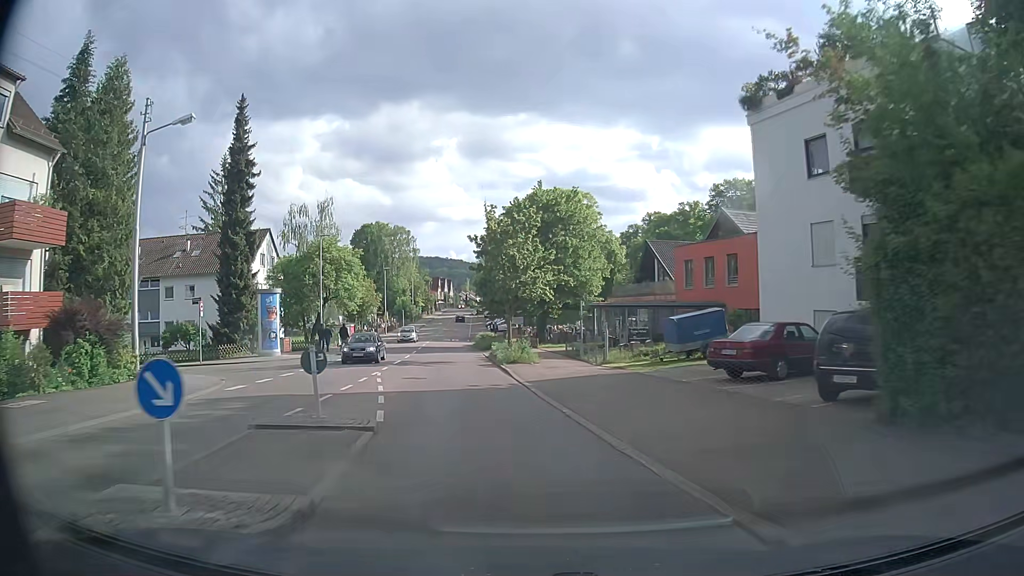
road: secondary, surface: asphalt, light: Day
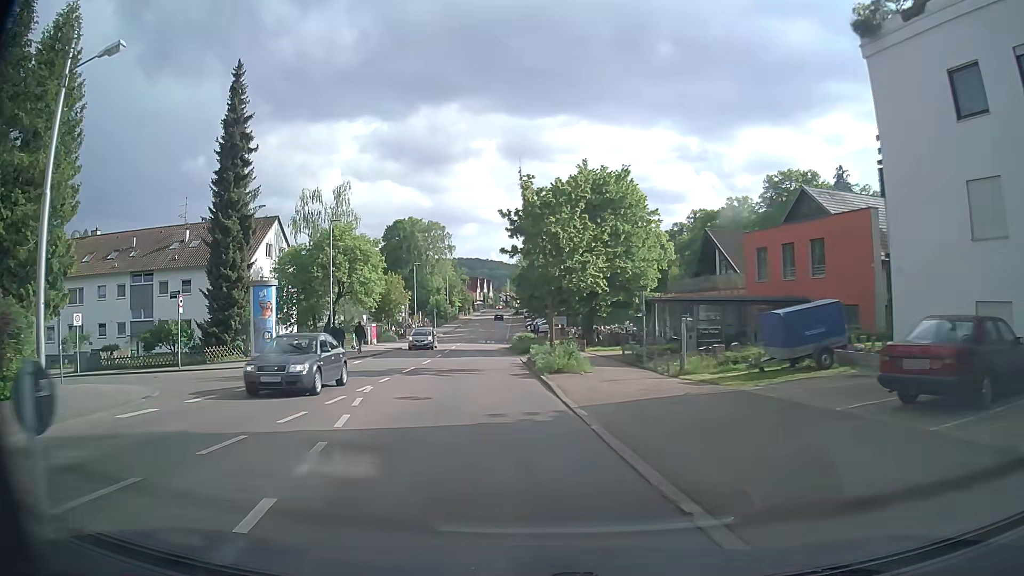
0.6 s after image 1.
(-0.2, +7.0) m; -4°
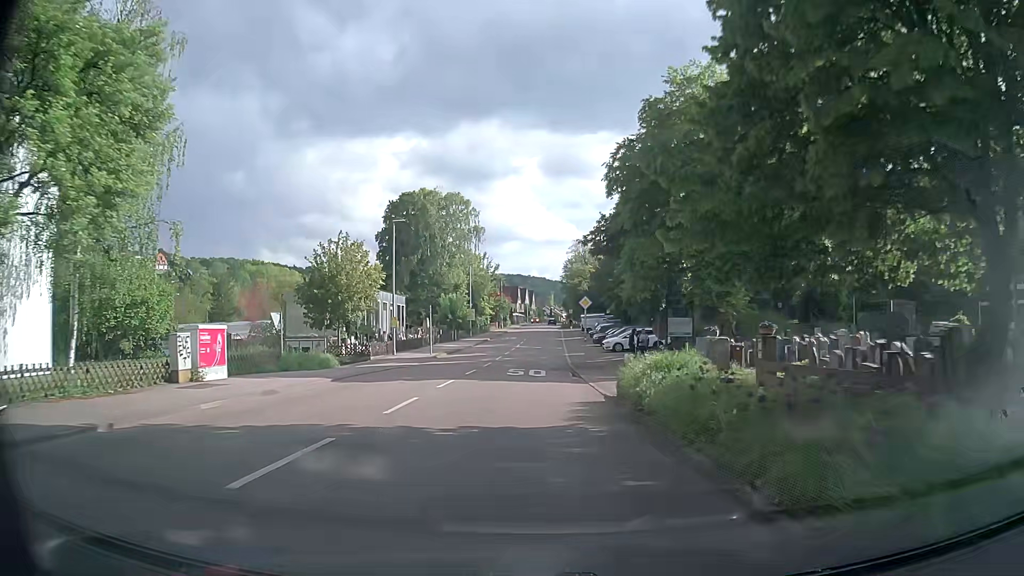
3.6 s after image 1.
(-2.2, +36.6) m; -3°
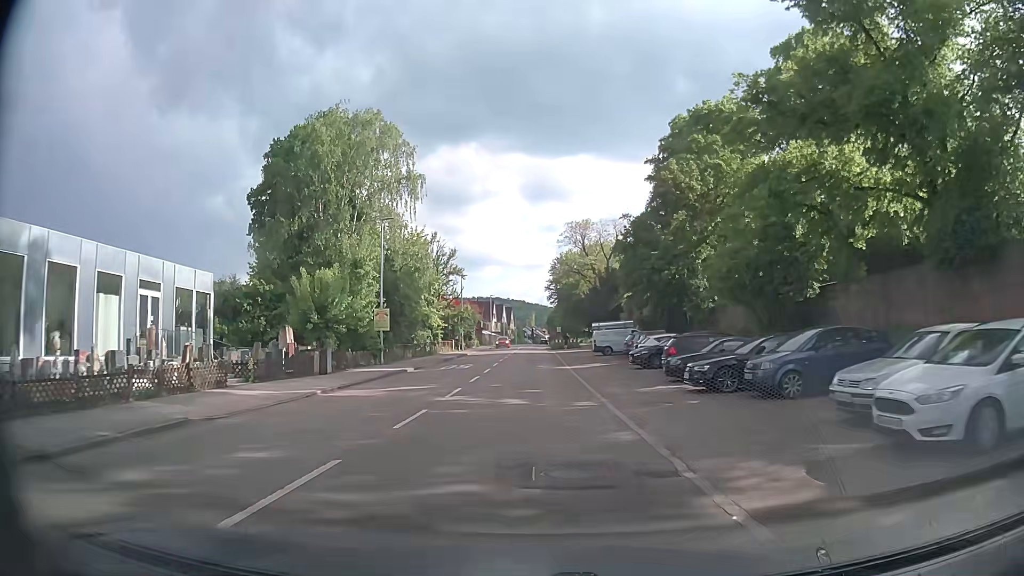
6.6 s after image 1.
(+0.3, +37.7) m; +1°
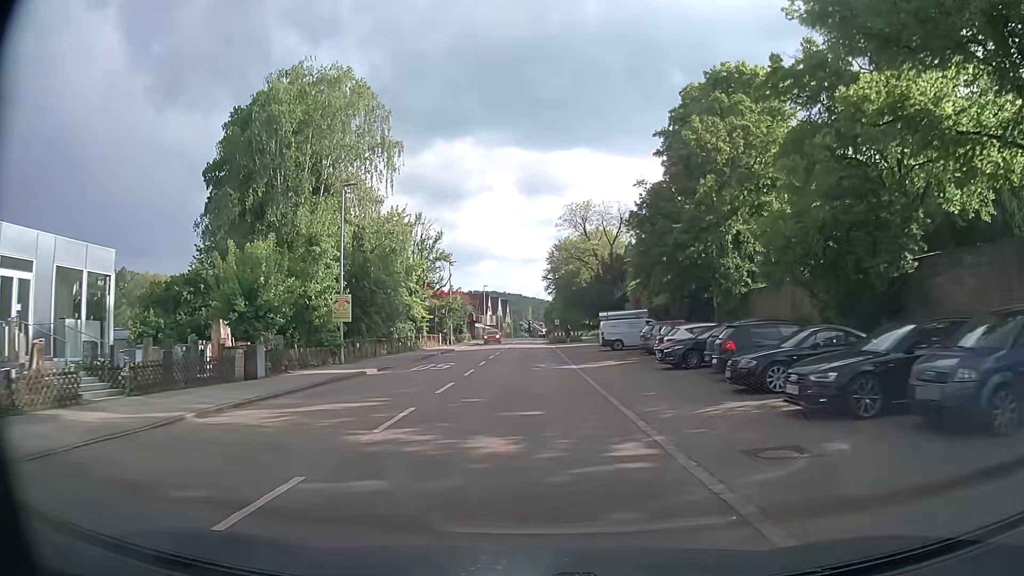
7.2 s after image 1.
(+0.1, +7.4) m; 0°
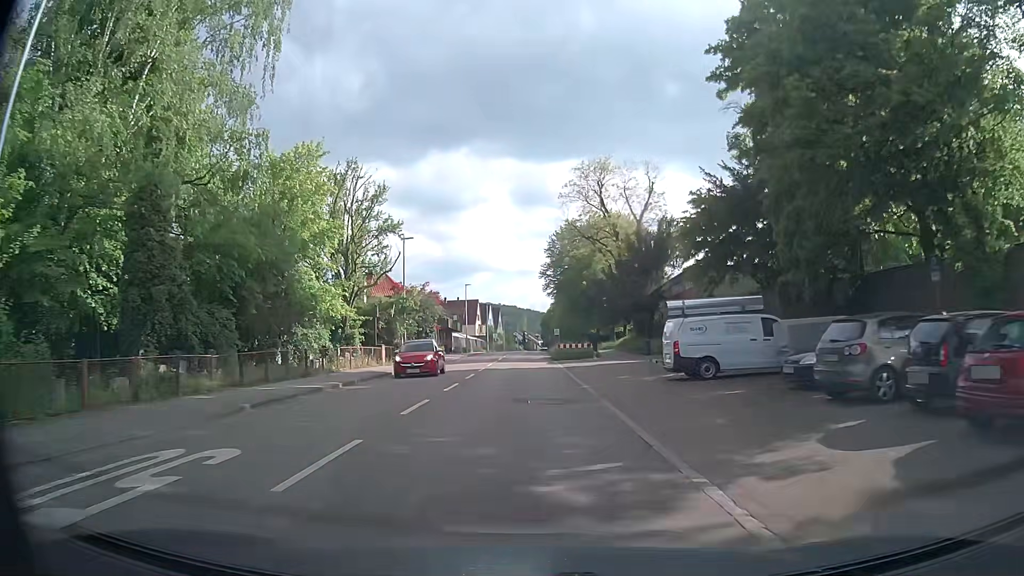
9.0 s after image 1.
(+0.1, +22.0) m; +1°
(0, +10) (0, +20) (0, +30) (0, +40) (-1, +50) (0, +60) (0, +70) (0, +80) (0, +90) (0, +100) m
